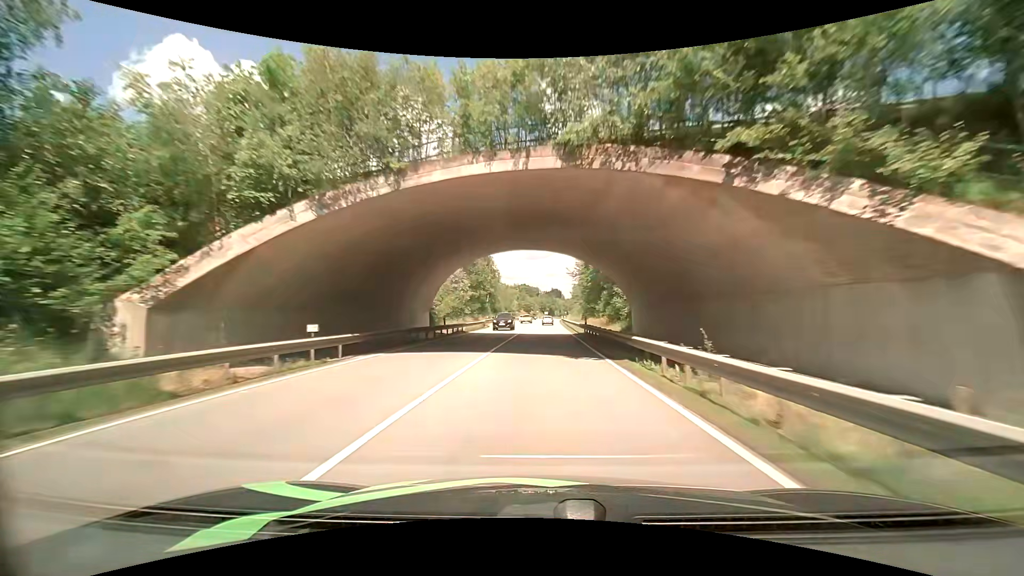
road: primary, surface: asphalt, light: Day
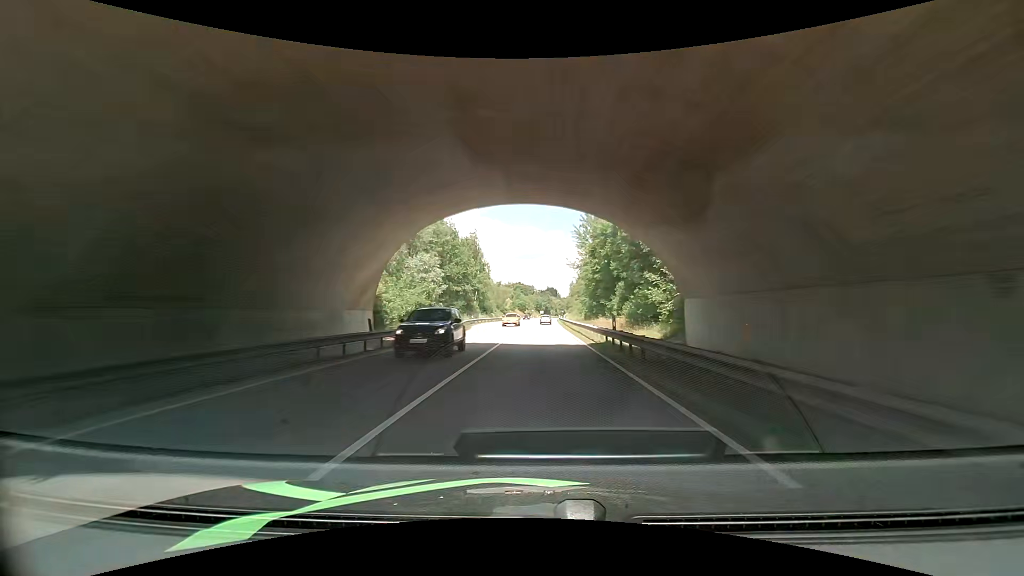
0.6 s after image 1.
(+0.1, +13.7) m; +1°
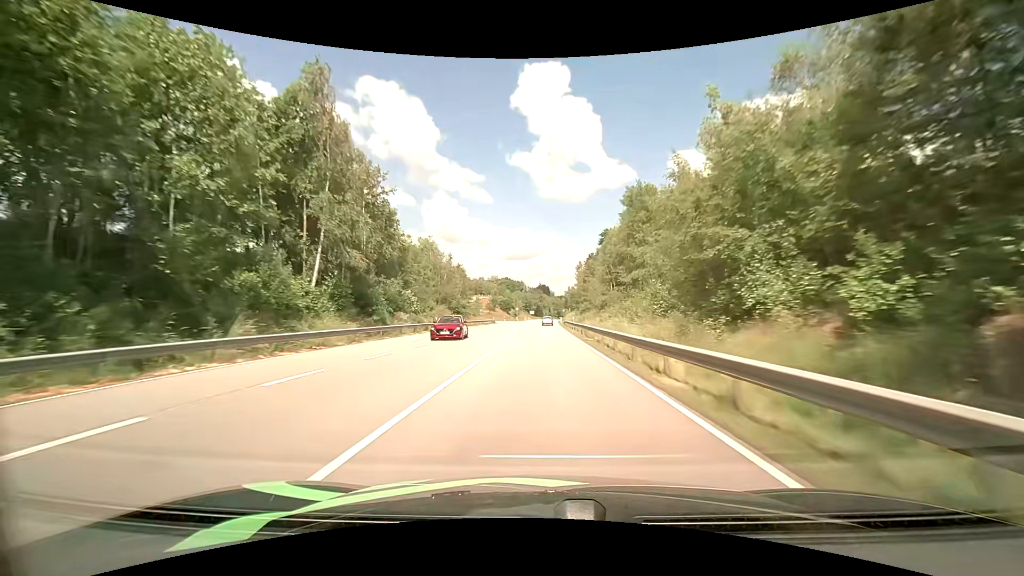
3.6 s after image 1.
(+1.1, +69.7) m; +1°
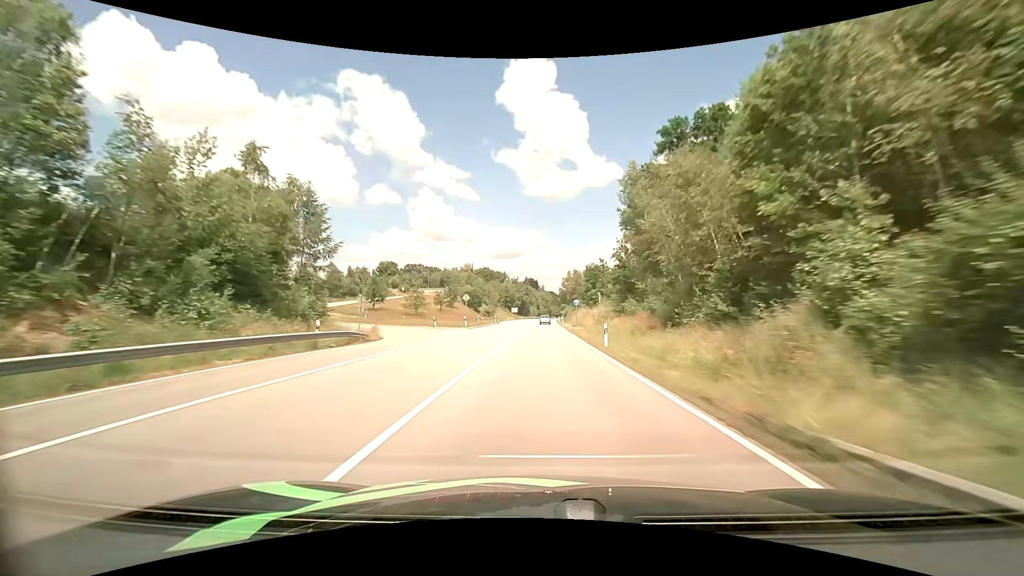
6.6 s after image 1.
(+0.6, +73.1) m; +1°
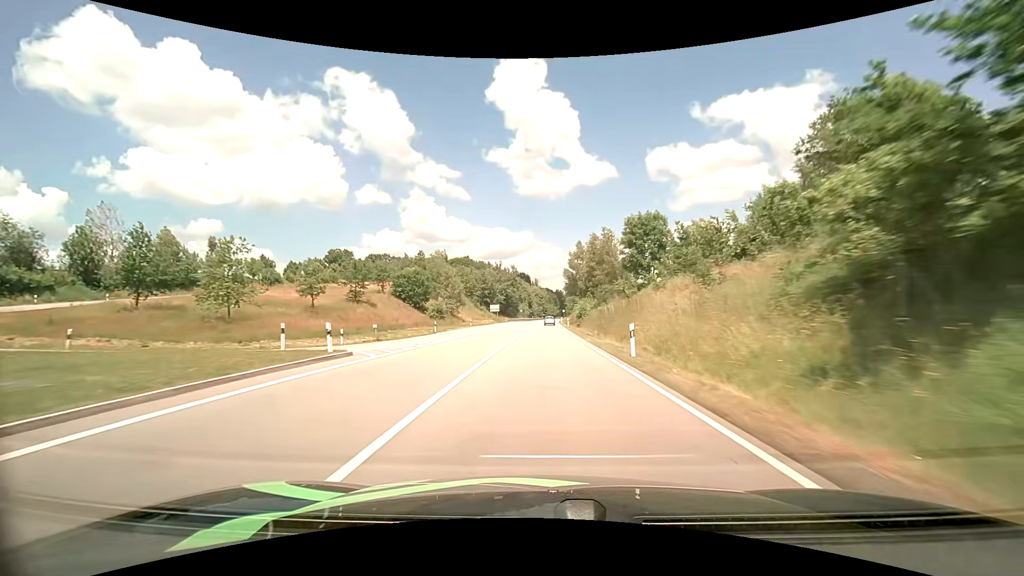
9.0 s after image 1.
(+0.4, +60.1) m; +1°
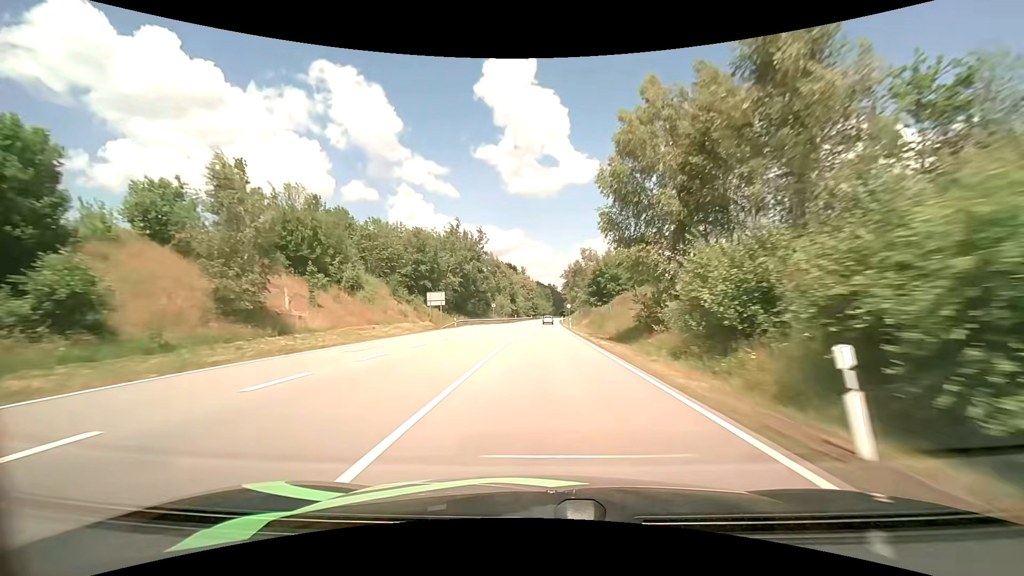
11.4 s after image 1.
(+0.5, +60.9) m; +1°
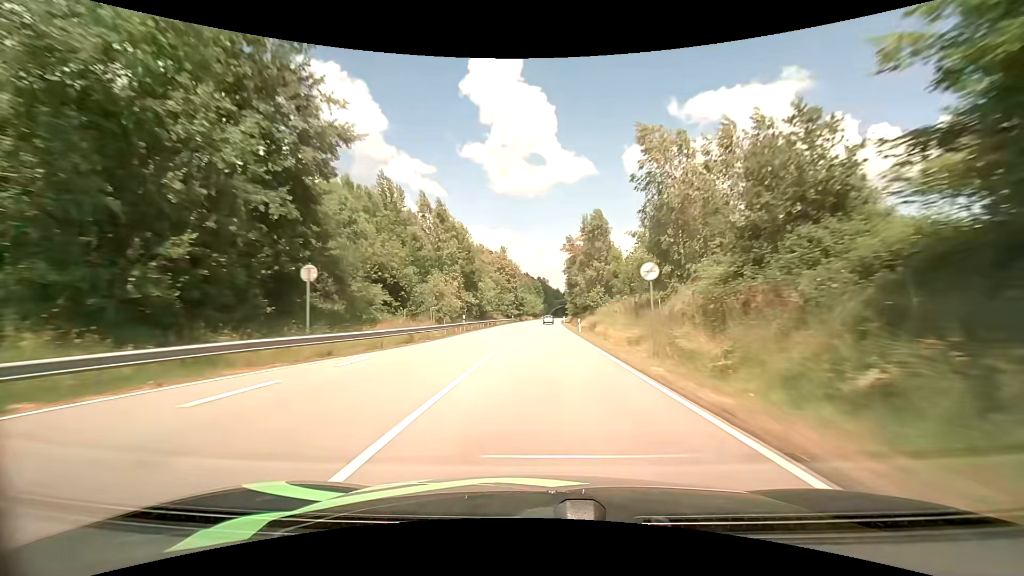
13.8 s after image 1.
(+0.5, +61.3) m; +1°
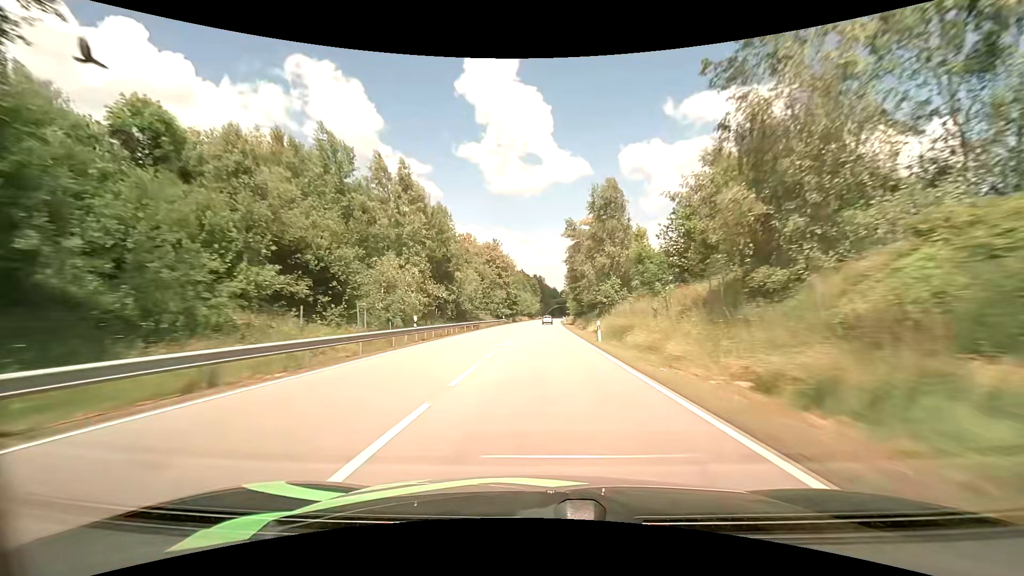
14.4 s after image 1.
(+0.1, +15.4) m; +1°
(0, +10) (0, +20) (0, +30) (0, +40) (+1, +50) (+1, +60) (+1, +70) (+1, +80) (+2, +90) (+2, +100) m
